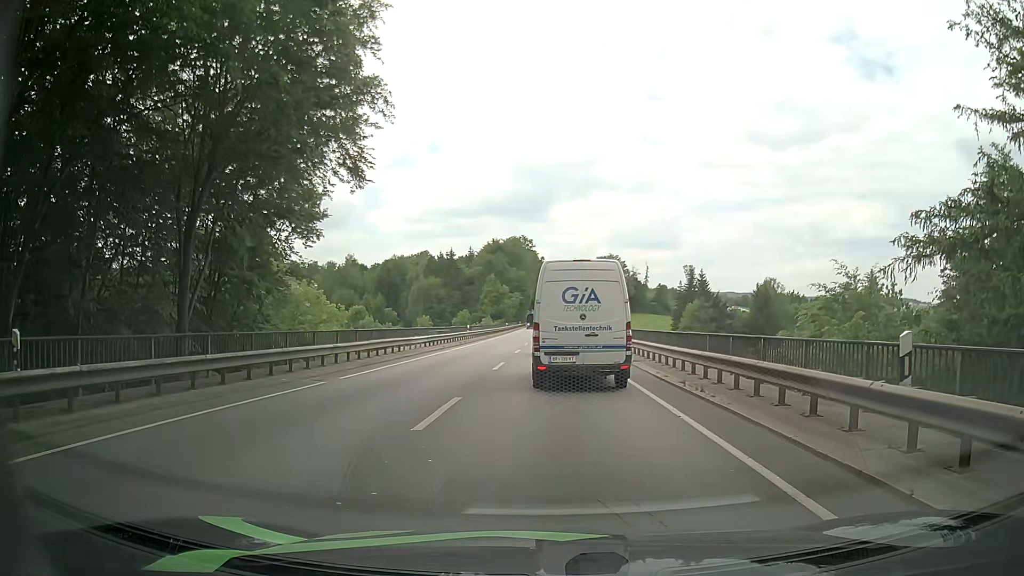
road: primary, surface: asphalt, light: Day
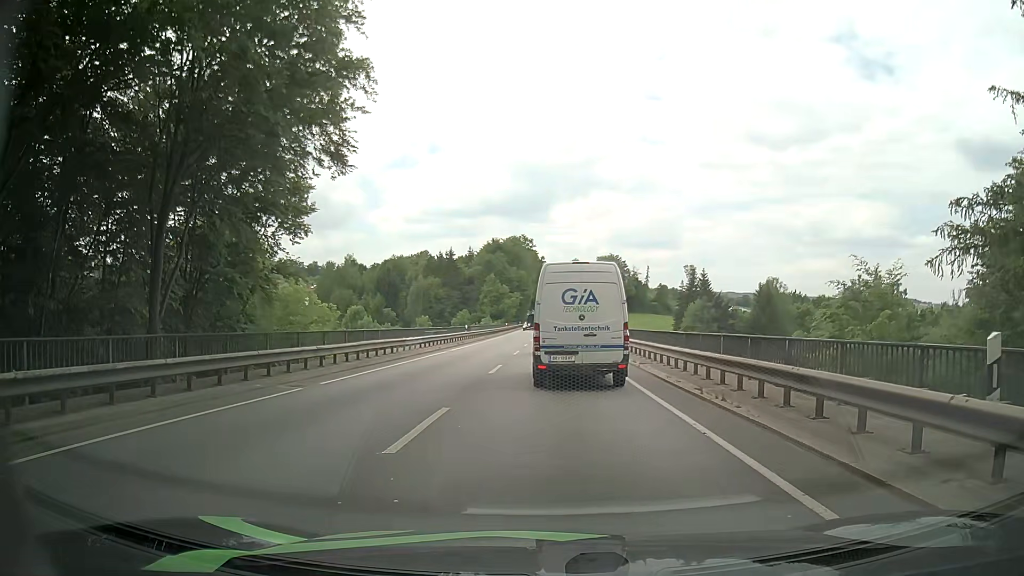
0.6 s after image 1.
(0.0, +1.5) m; 0°
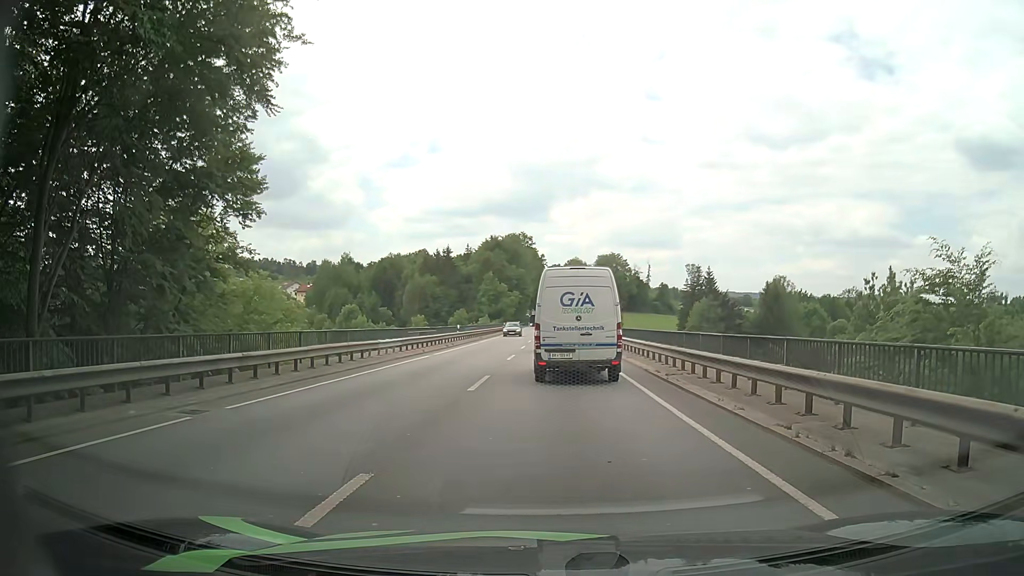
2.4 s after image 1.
(+0.2, +4.9) m; +2°
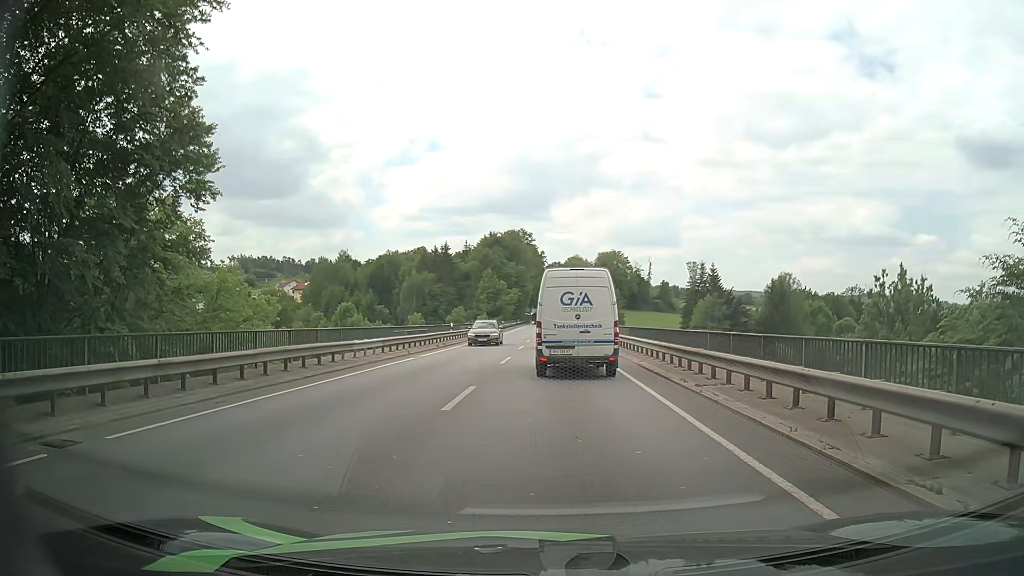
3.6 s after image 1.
(0.0, +3.5) m; +1°
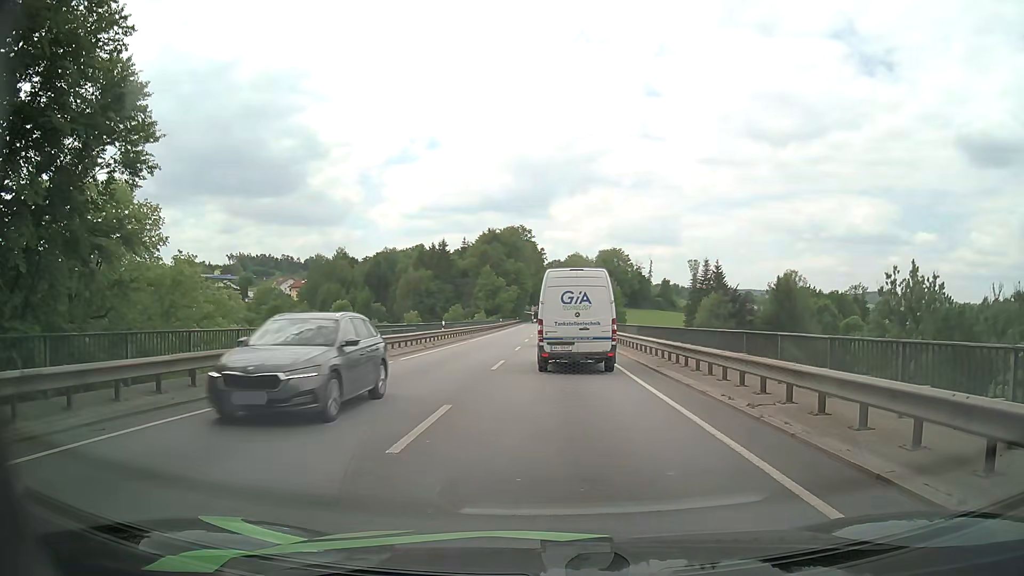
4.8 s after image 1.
(-0.1, +3.6) m; -1°
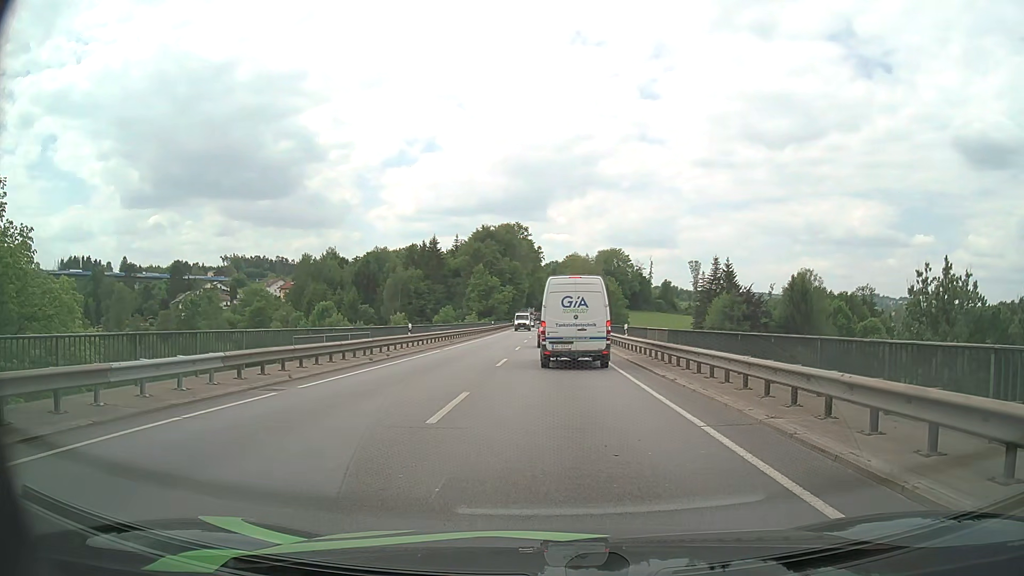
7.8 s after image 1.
(-0.1, +9.7) m; -1°
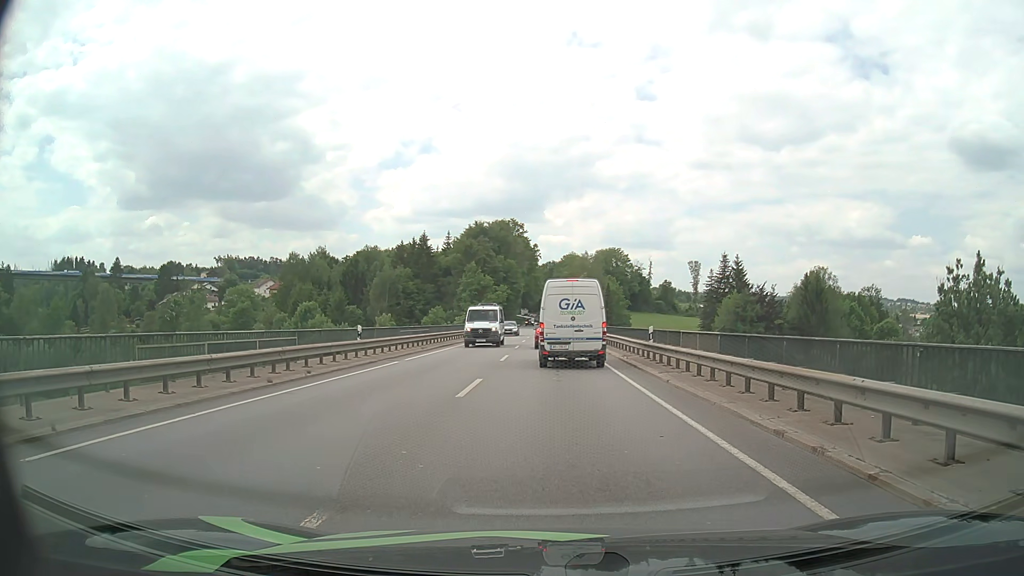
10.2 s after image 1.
(0.0, +8.5) m; 0°
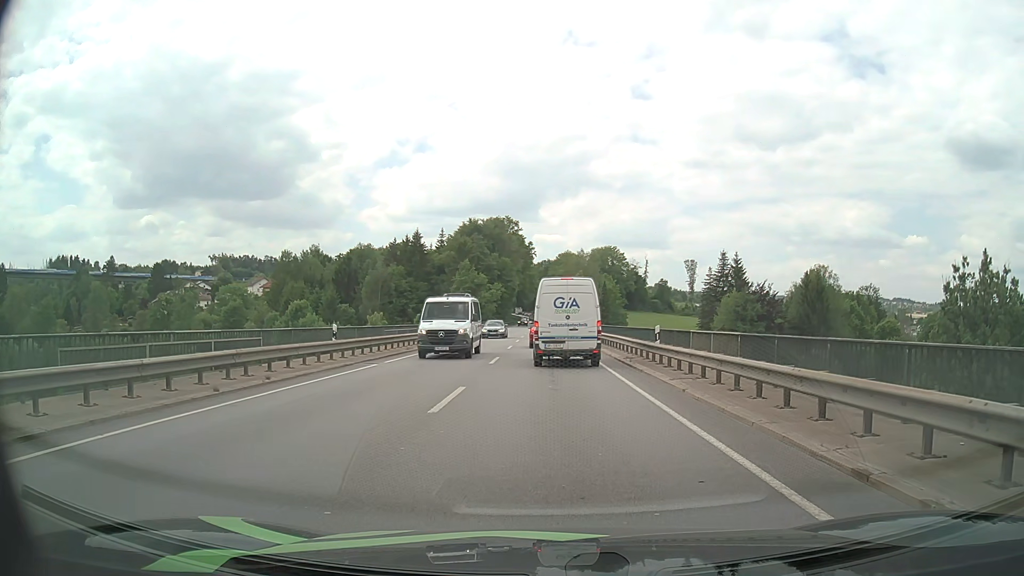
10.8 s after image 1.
(0.0, +2.4) m; +1°
(0, +10) (0, +20) (0, +30) (-1, +40) (-1, +50) (-1, +60) (-1, +70) (-1, +80) (-2, +90) (-2, +100) m
